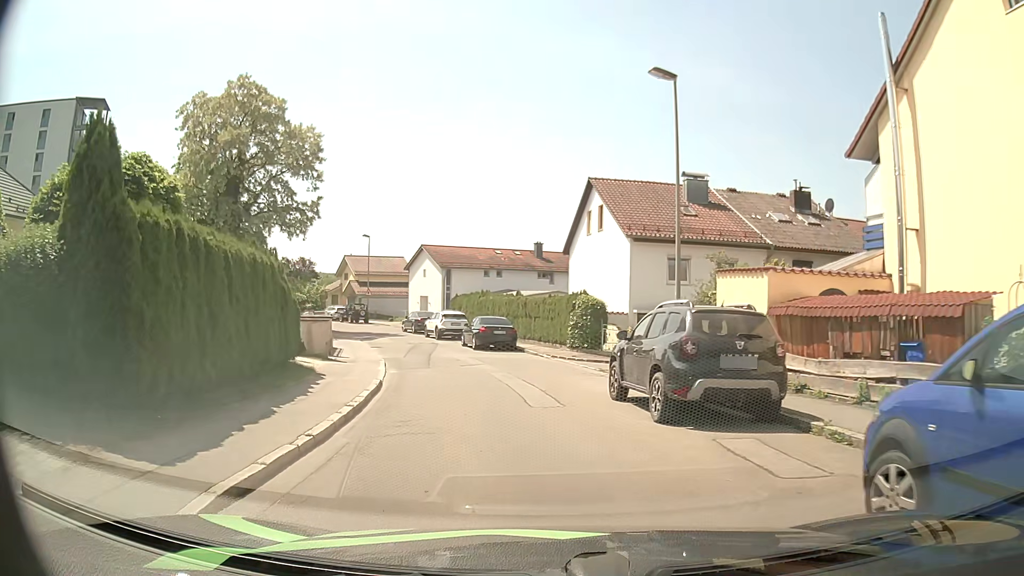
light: Day
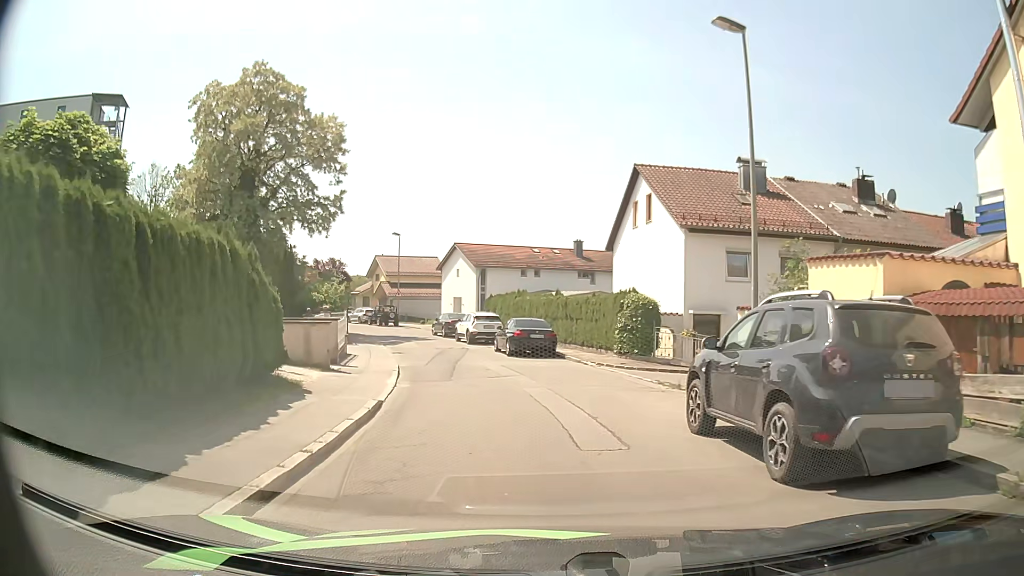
(-0.1, +3.5) m; -3°
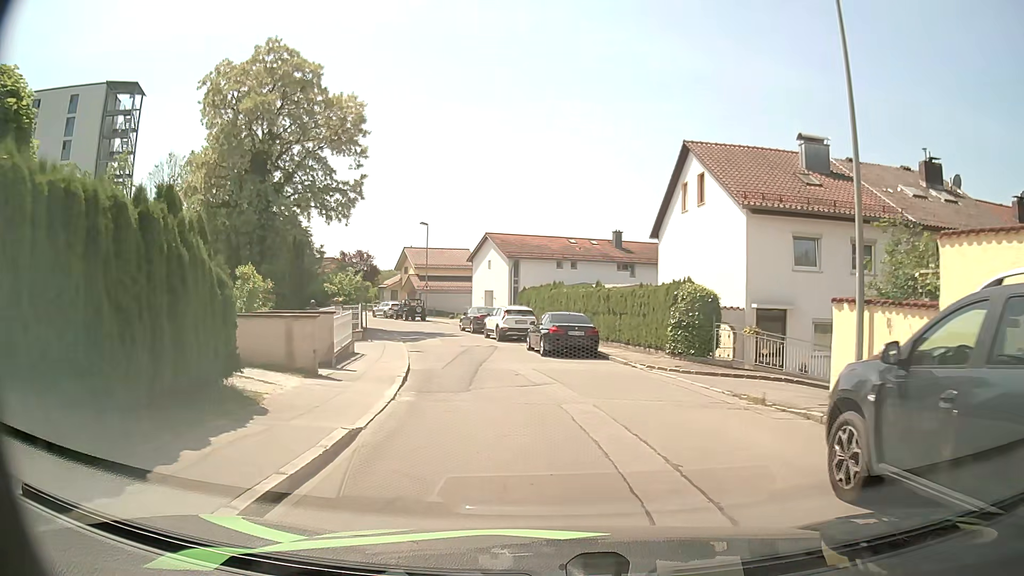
(-0.1, +3.5) m; -4°
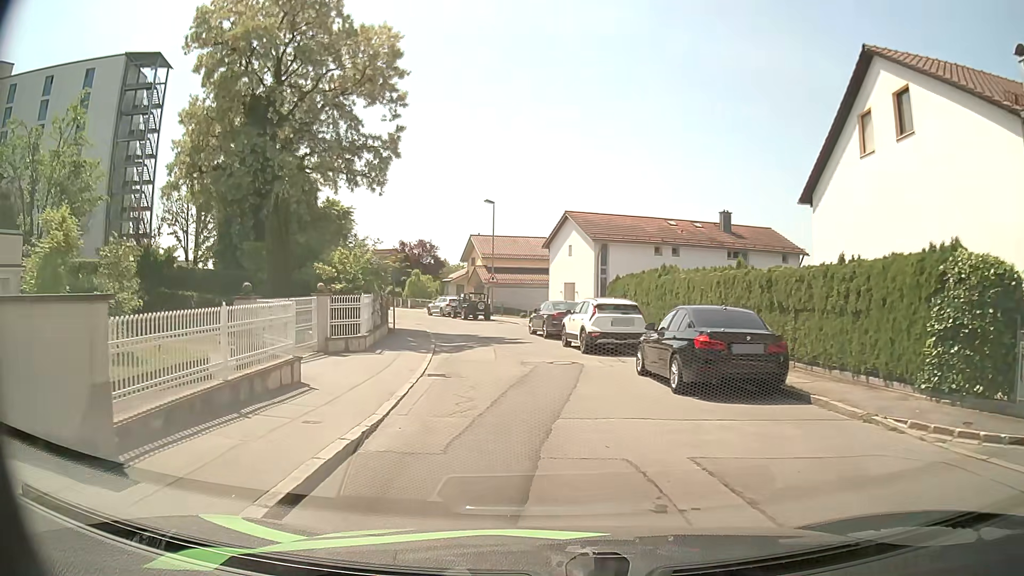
(-0.5, +10.9) m; -6°
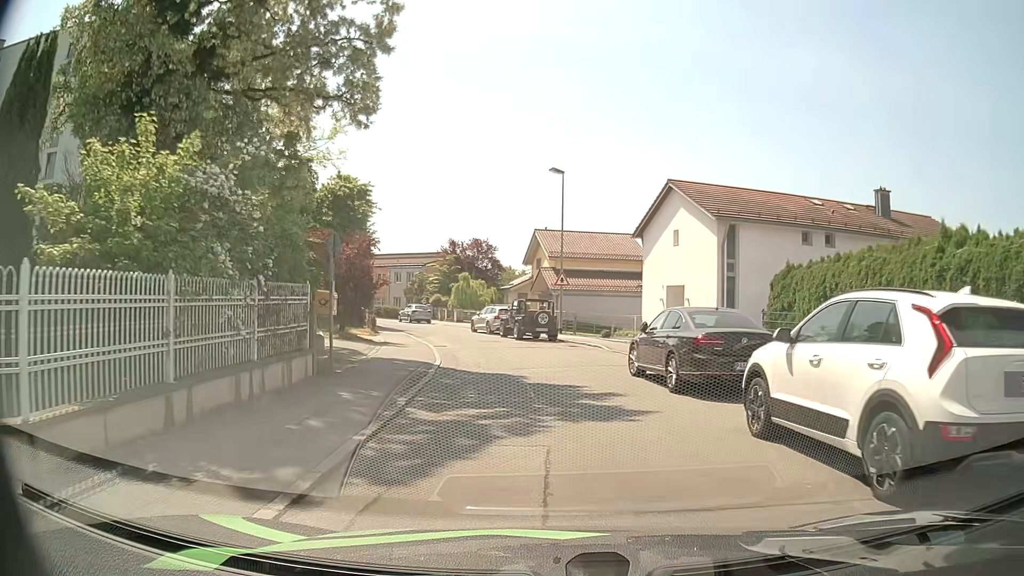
(-0.7, +14.5) m; -6°
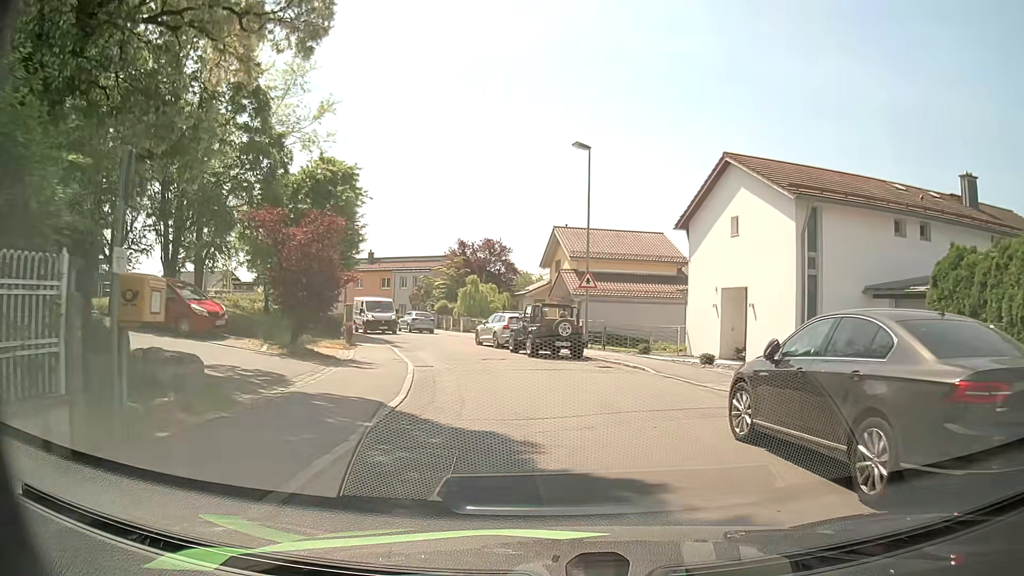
(-0.1, +6.6) m; -2°
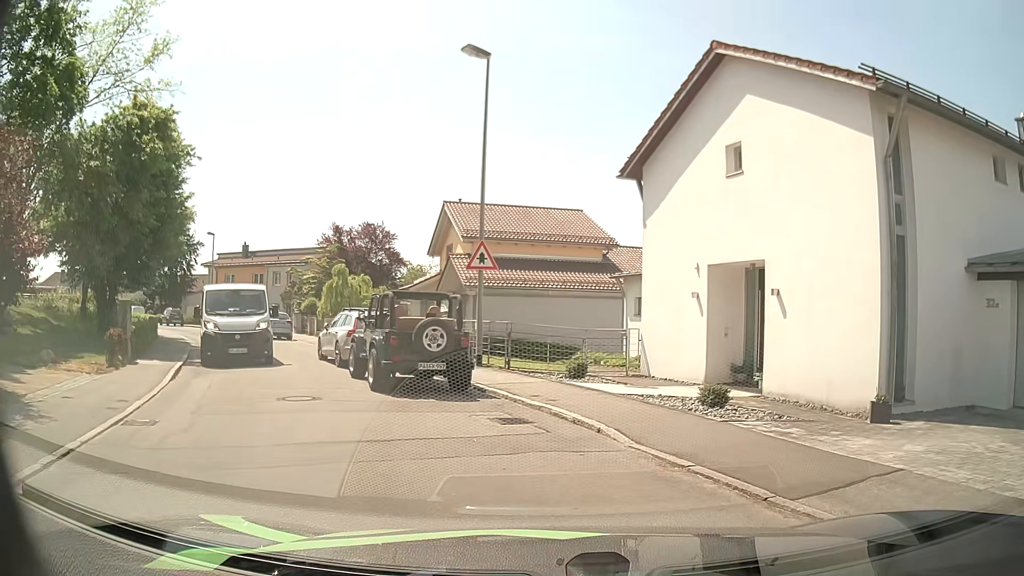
(+0.7, +9.7) m; +9°
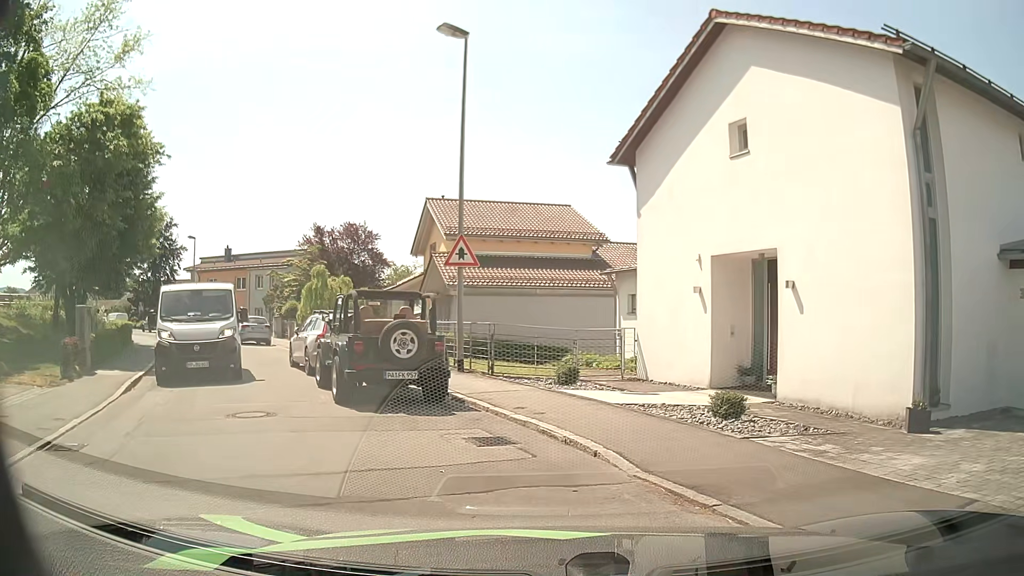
(0.0, +1.4) m; +1°
